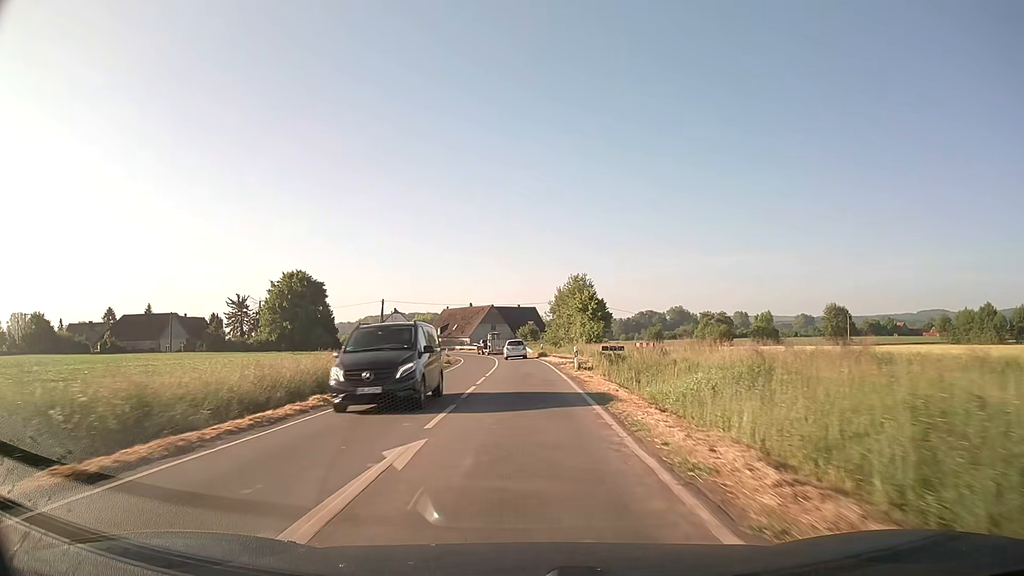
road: secondary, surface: asphalt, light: Day
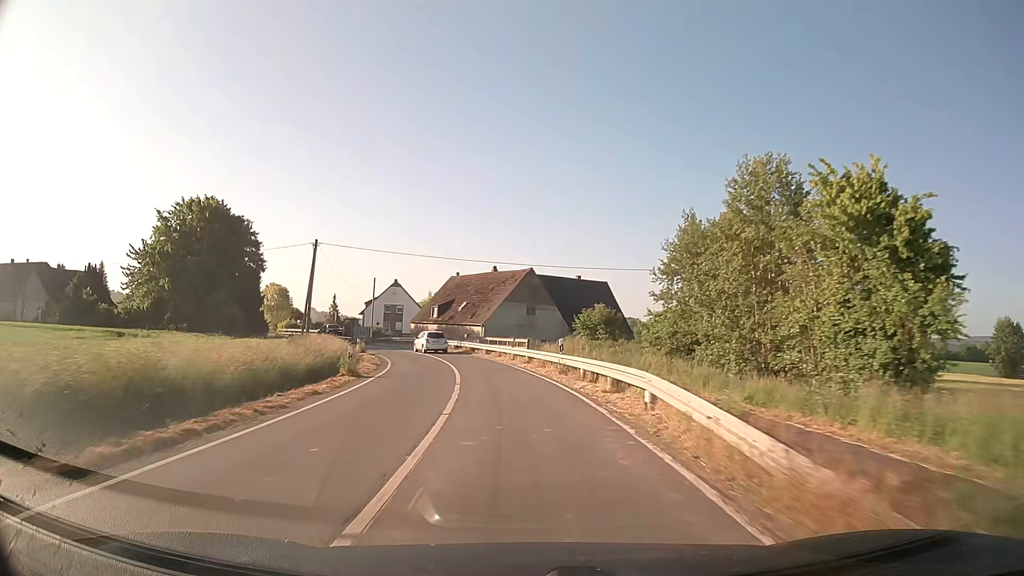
(-1.2, +54.7) m; -4°
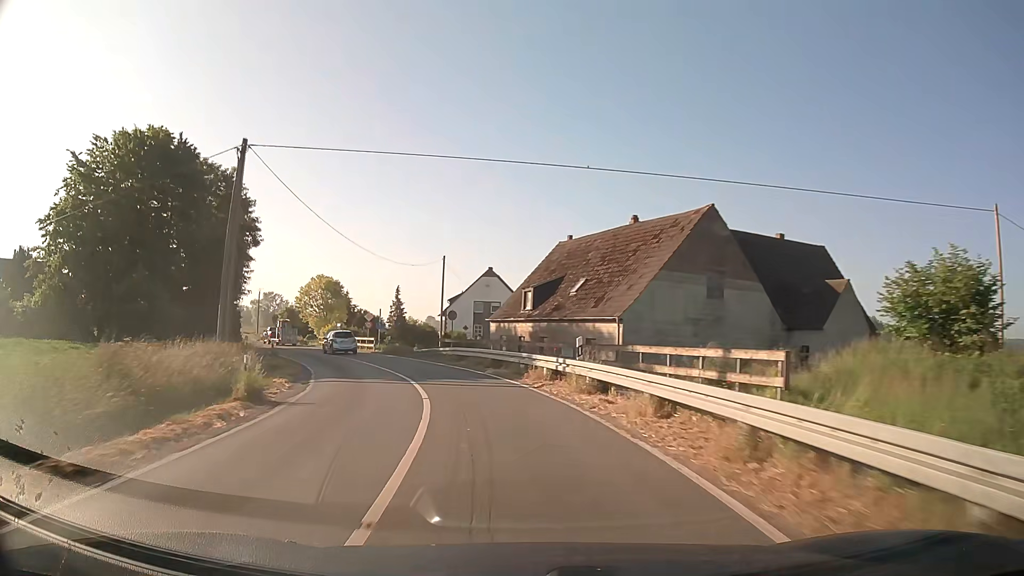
(-2.4, +32.6) m; -10°
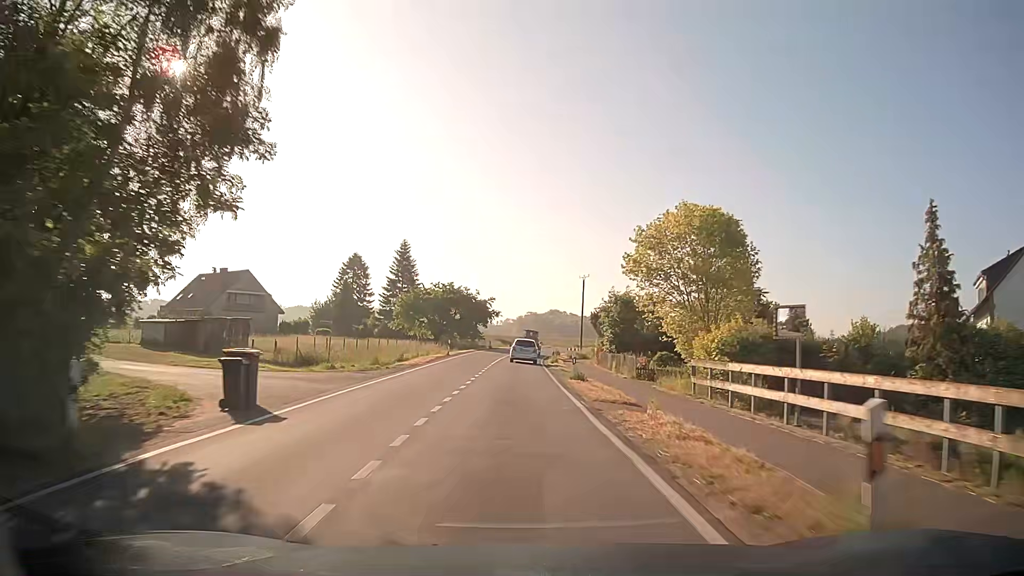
(-16.1, +50.2) m; -31°
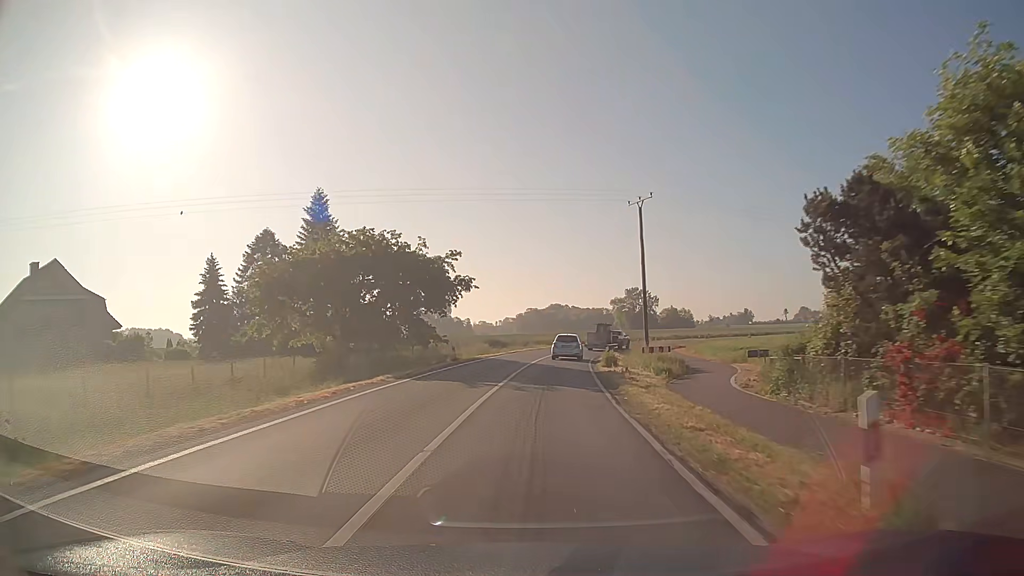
(-0.5, +43.1) m; 0°
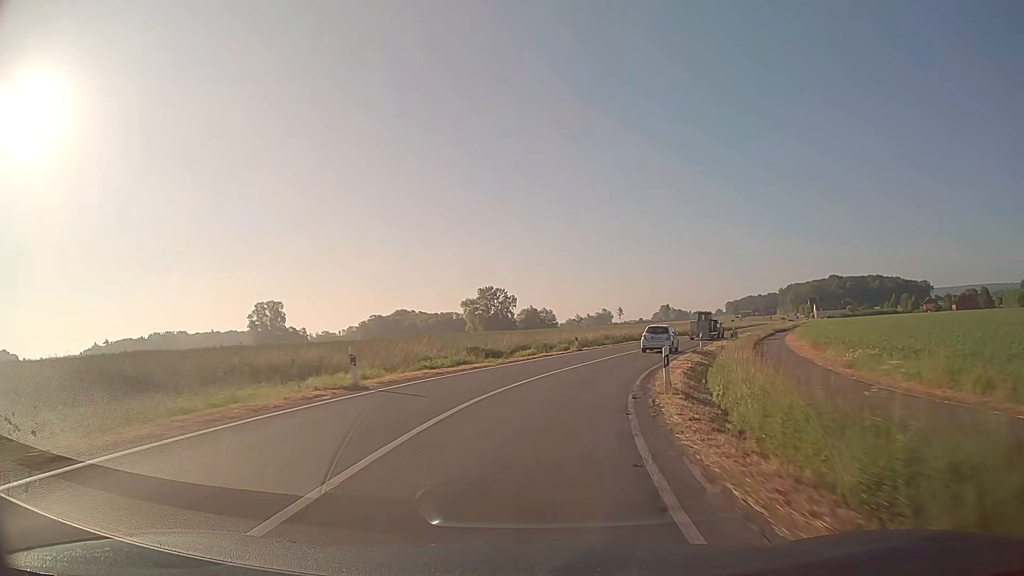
(+4.2, +54.0) m; +12°
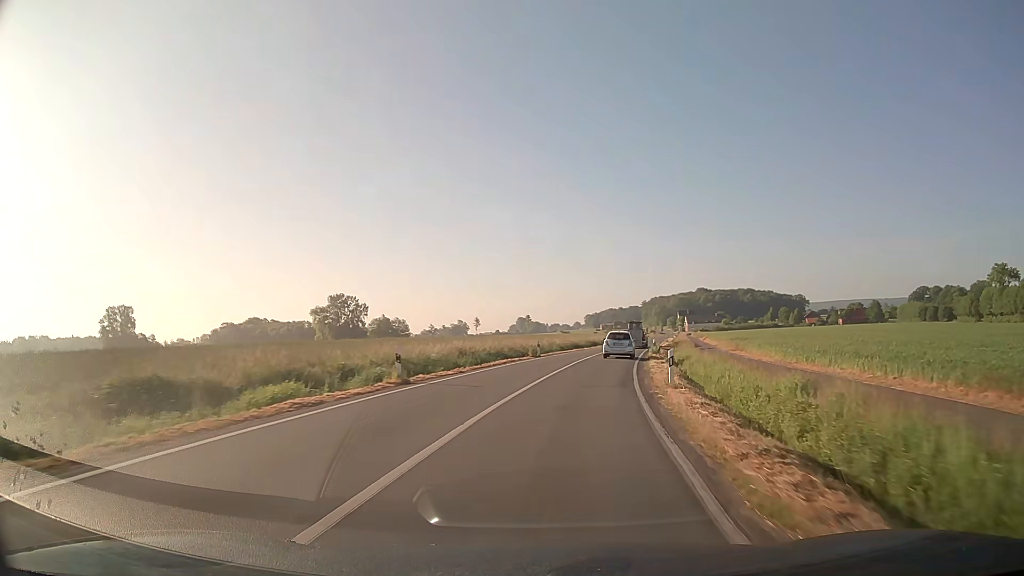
(+2.3, +21.6) m; +12°
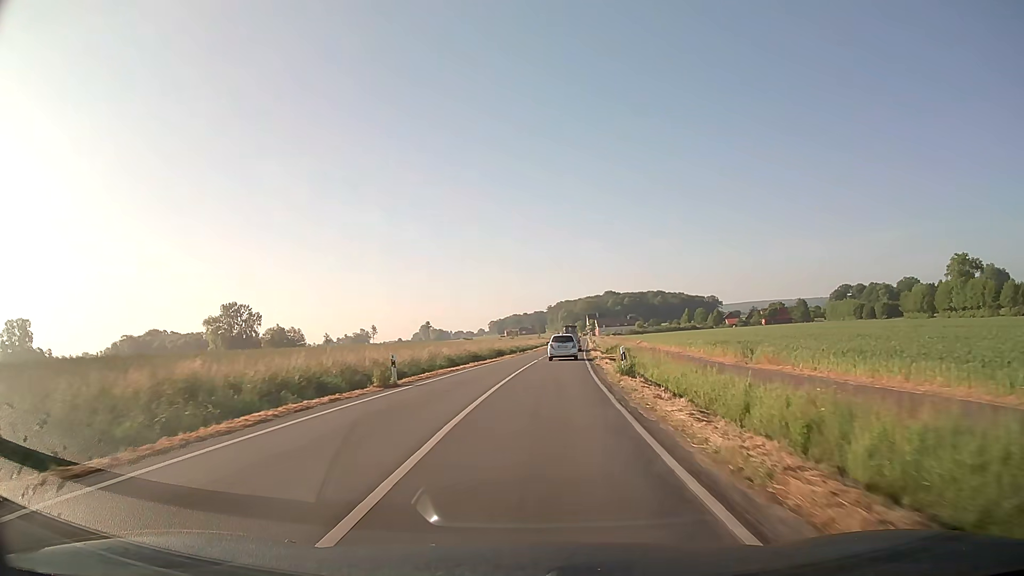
(+2.1, +21.5) m; +9°
(0, +10) (+1, +20) (+1, +30) (+2, +40) (+3, +50) (+3, +60) (+4, +70) (+5, +80) (+6, +90) (+7, +100) m
